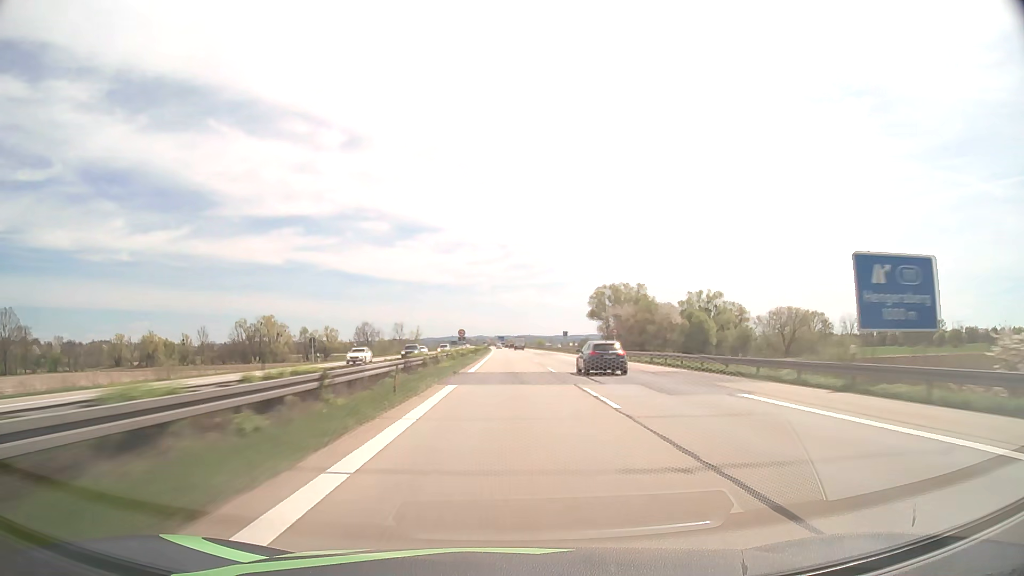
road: motorway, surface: asphalt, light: Day
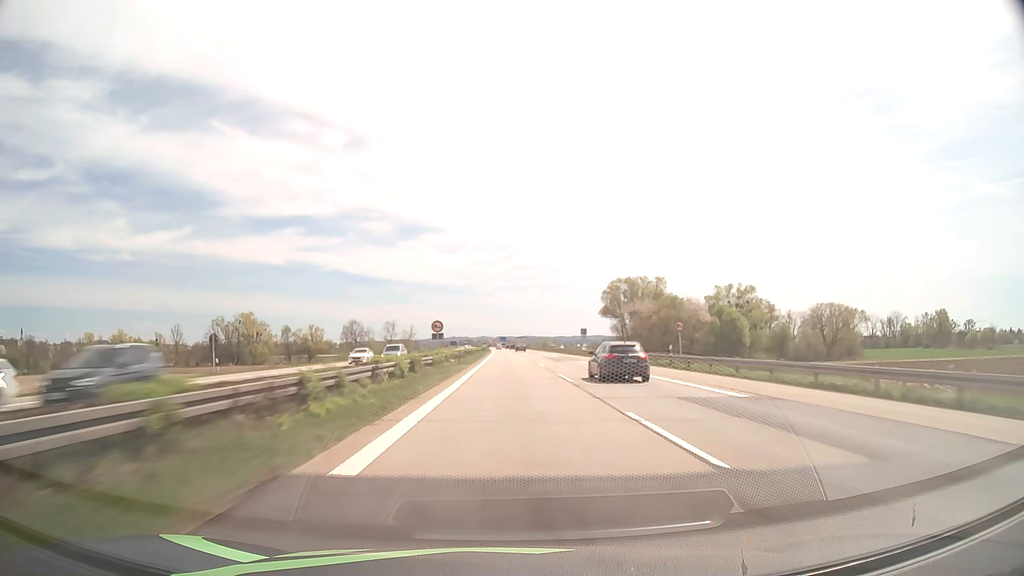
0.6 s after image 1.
(0.0, +25.1) m; 0°
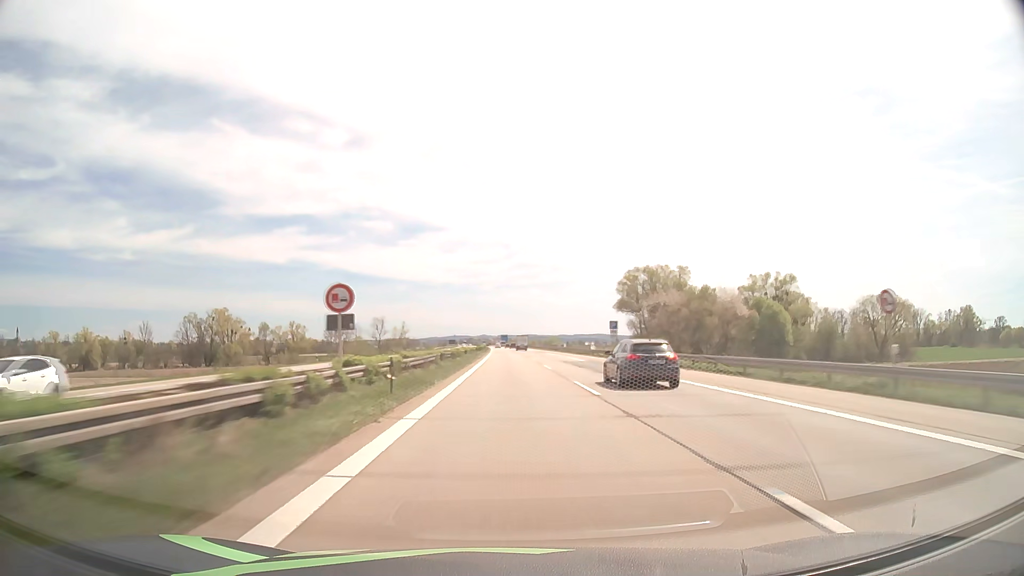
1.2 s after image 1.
(0.0, +24.9) m; 0°
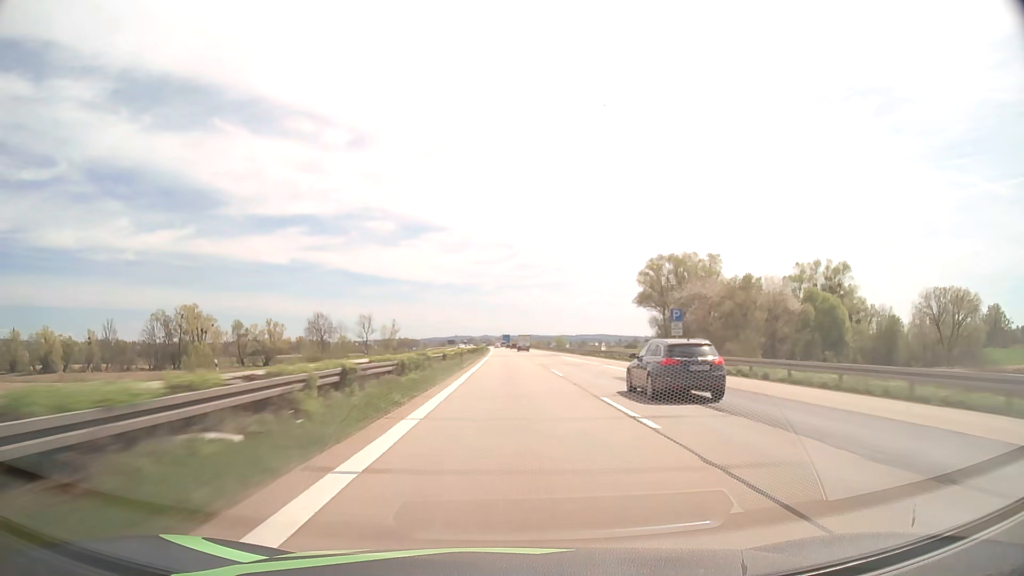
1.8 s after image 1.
(-0.1, +24.7) m; 0°
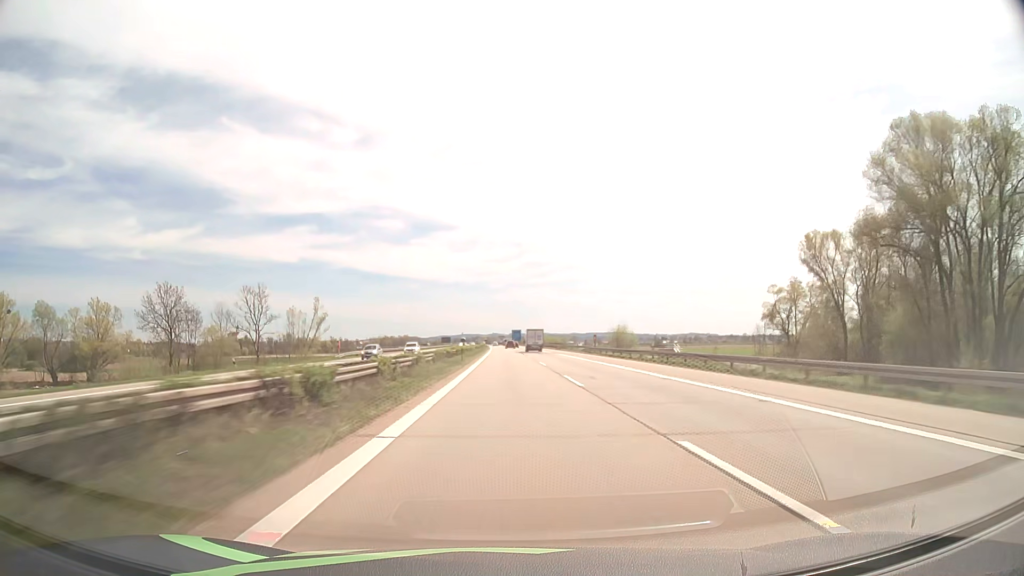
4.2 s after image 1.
(-0.6, +97.2) m; -1°
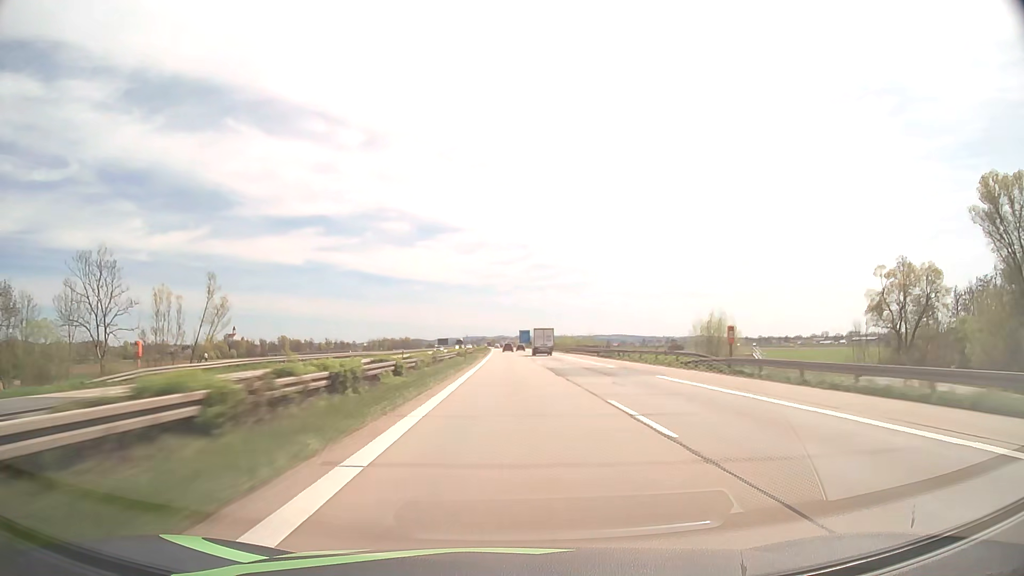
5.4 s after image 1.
(-0.2, +47.1) m; -1°
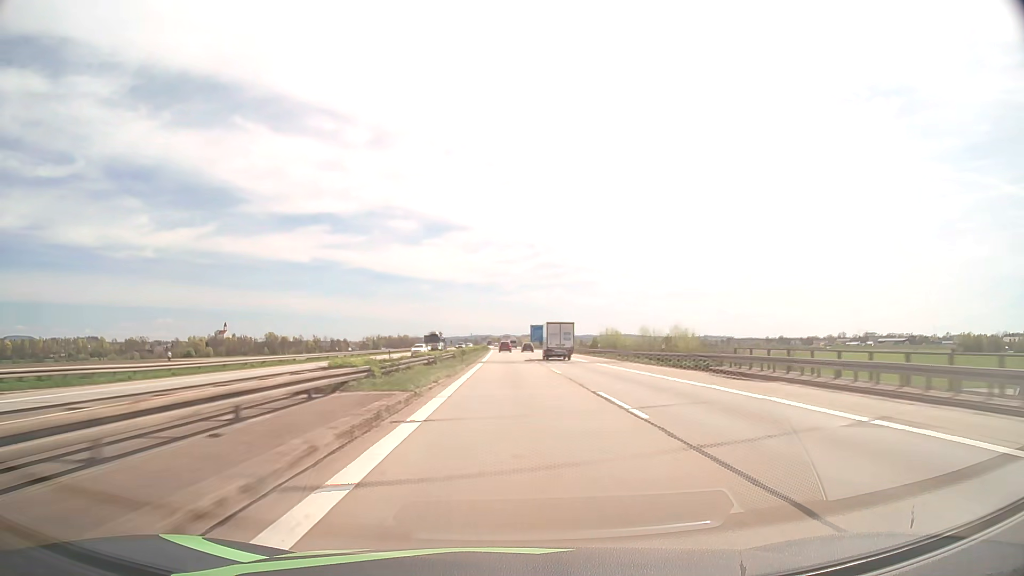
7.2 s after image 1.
(-0.3, +68.6) m; -1°
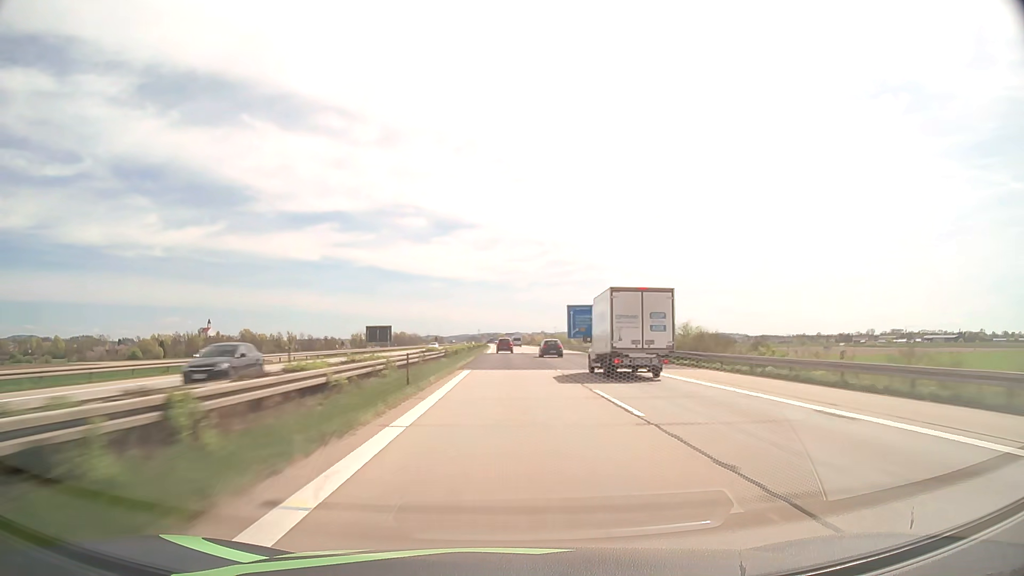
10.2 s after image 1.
(-0.6, +107.6) m; -1°
(0, +10) (0, +20) (0, +30) (0, +40) (0, +50) (0, +60) (0, +70) (-1, +80) (-1, +90) (-1, +100) m
